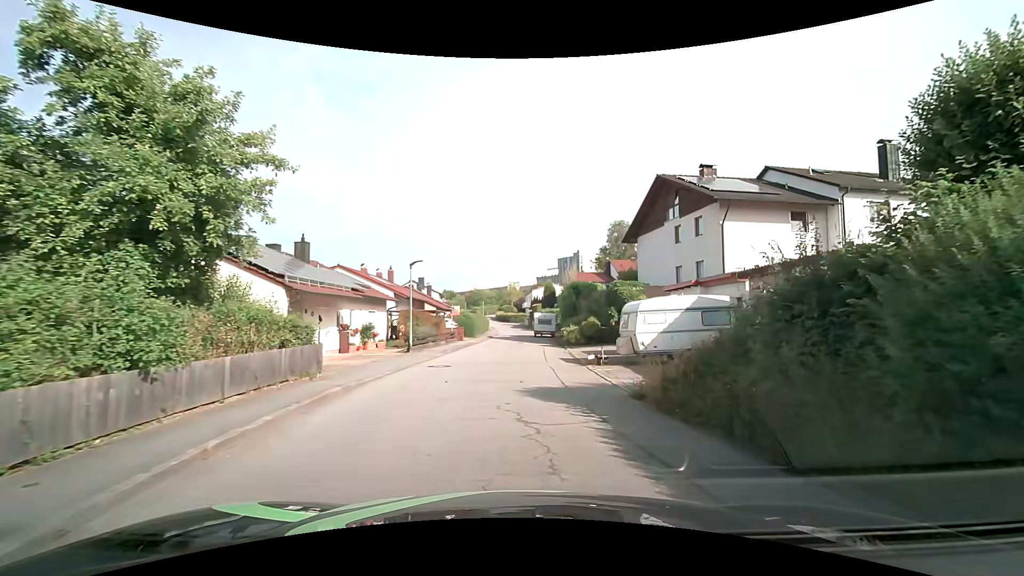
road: residential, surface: asphalt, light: Day
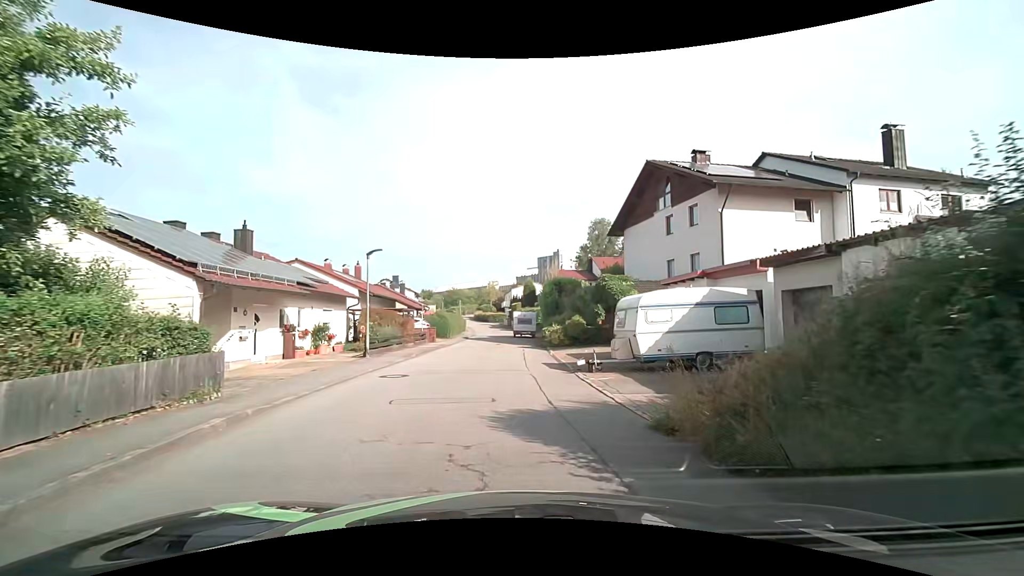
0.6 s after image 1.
(0.0, +3.3) m; +2°
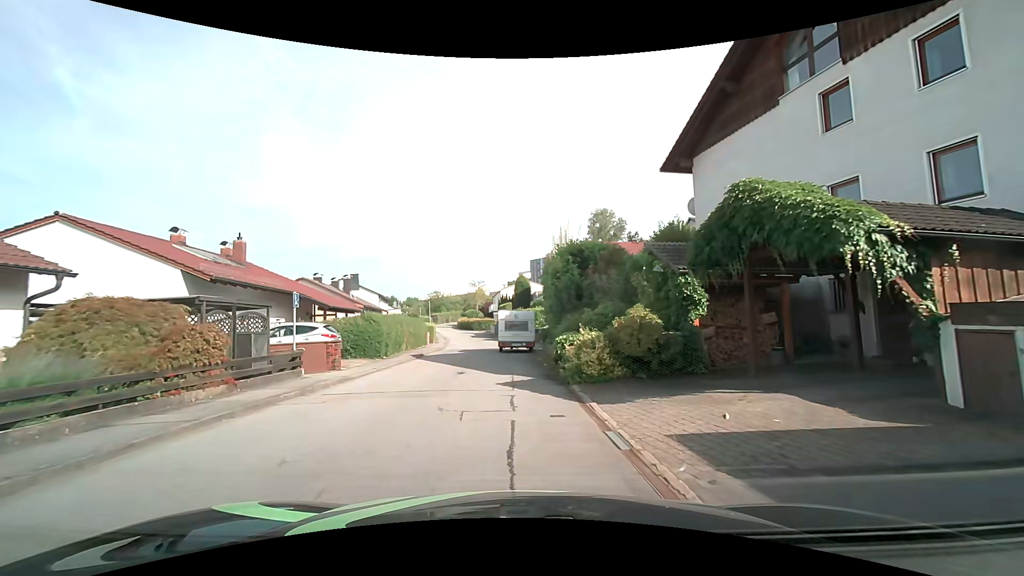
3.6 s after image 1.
(+0.3, +17.5) m; +1°
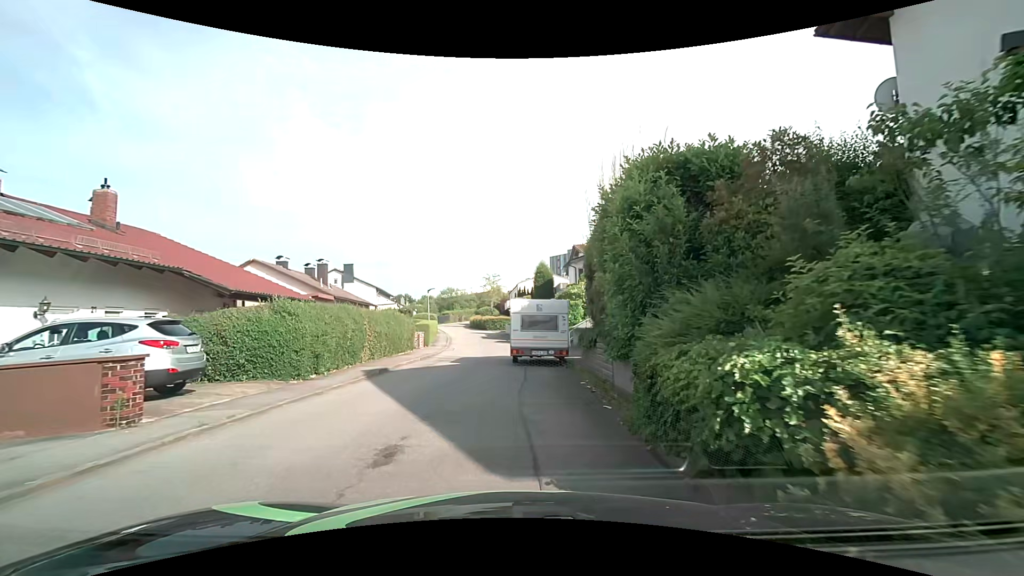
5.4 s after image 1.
(-0.2, +10.3) m; -3°
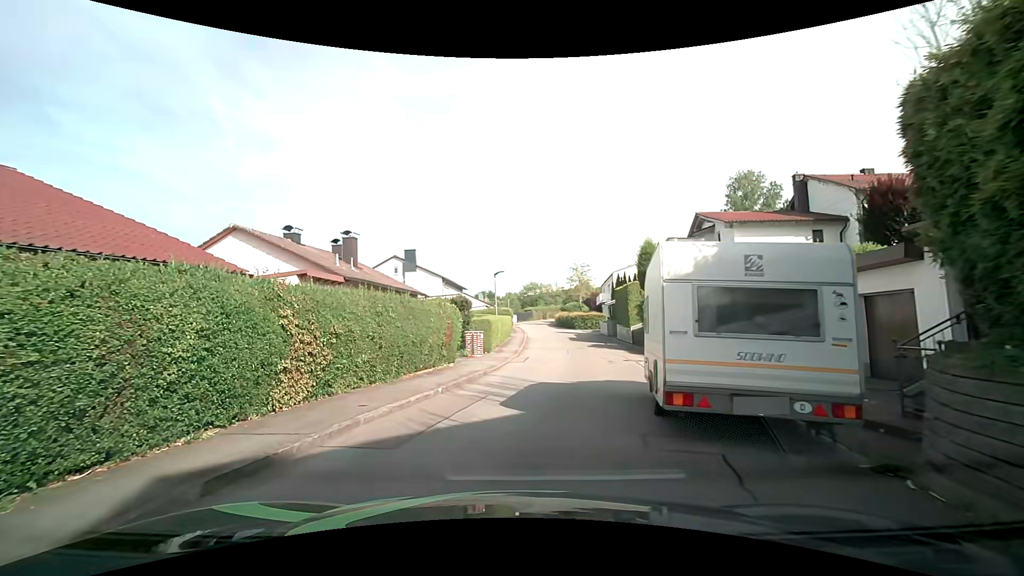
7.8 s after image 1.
(-0.5, +11.5) m; -9°
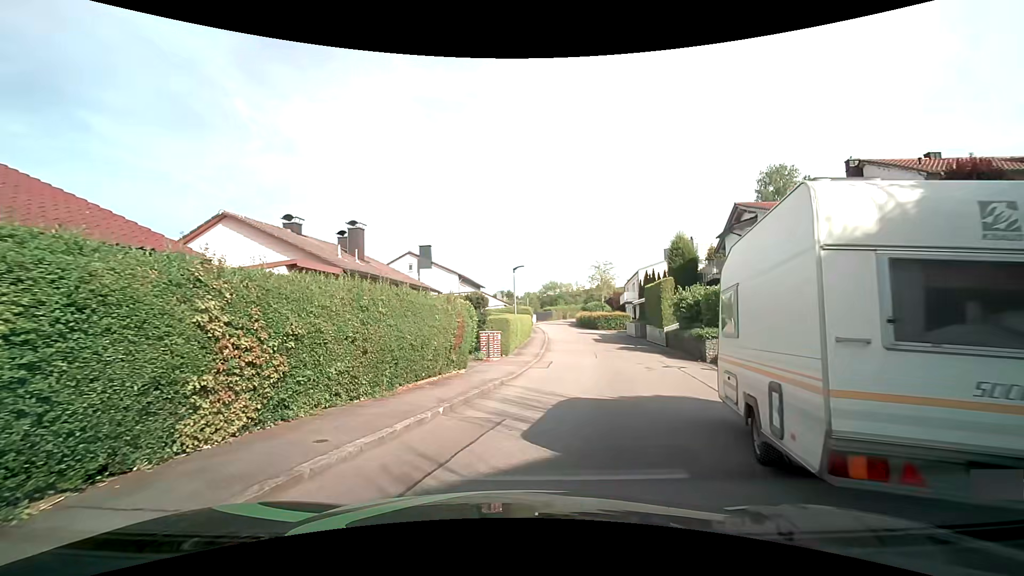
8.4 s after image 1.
(-0.1, +2.5) m; -3°
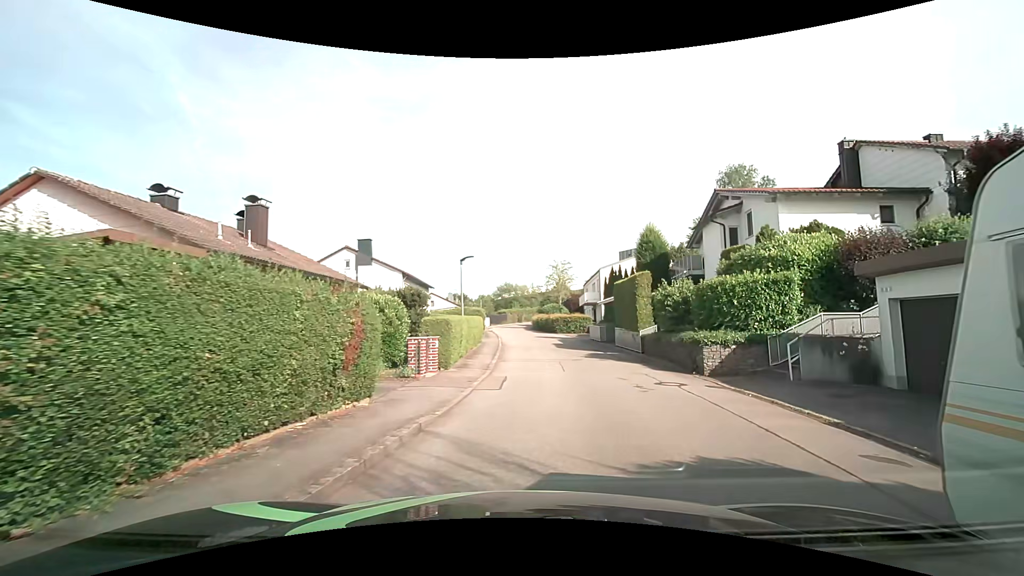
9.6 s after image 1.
(+0.1, +4.8) m; +5°
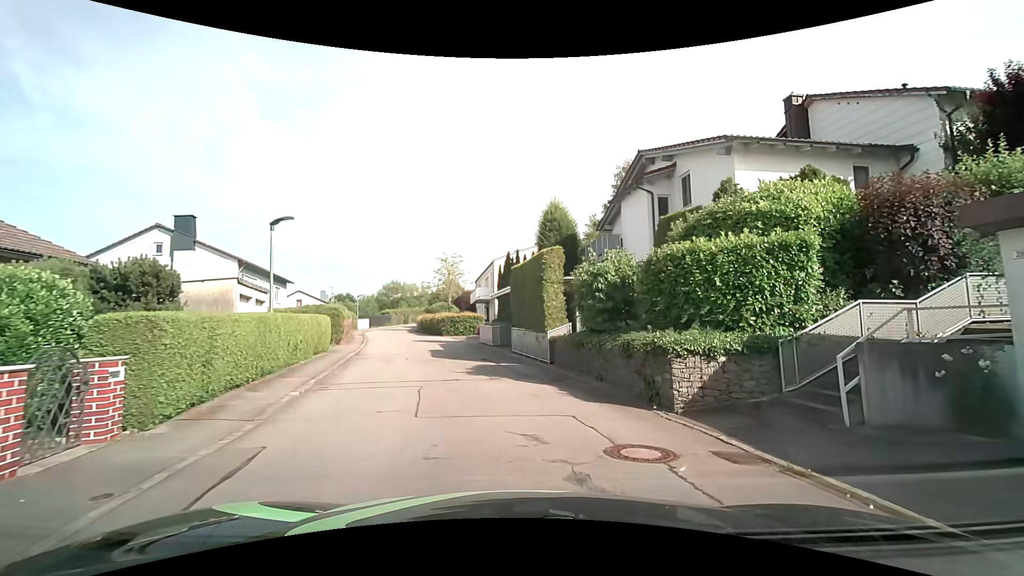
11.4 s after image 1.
(+1.0, +7.5) m; +14°
(-1, +10) (-2, +20) (-5, +29) (-8, +39) (-11, +48) (-14, +58) (-16, +68) (-16, +78) (-13, +87) (-9, +96) m
